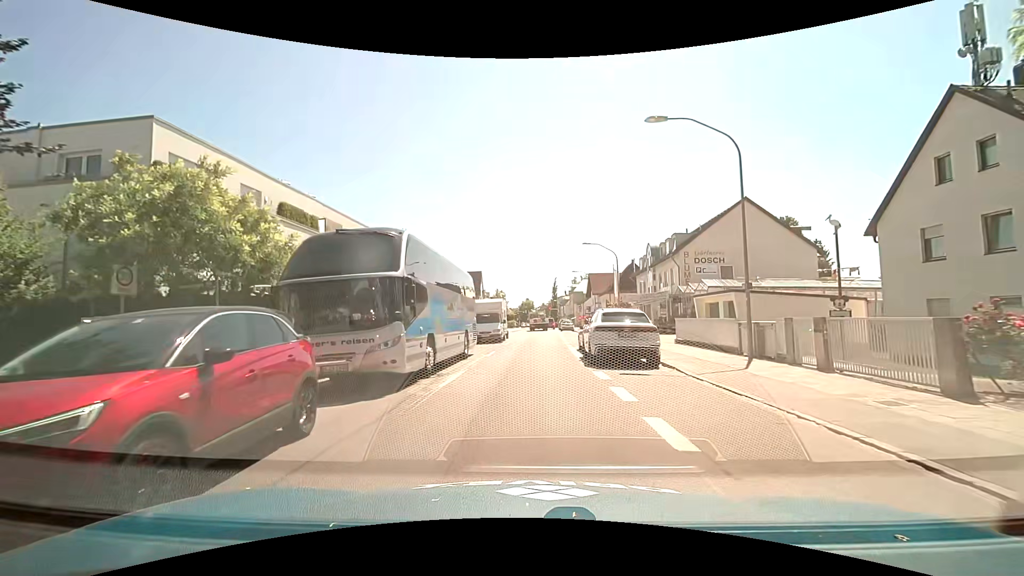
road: secondary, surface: asphalt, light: Day
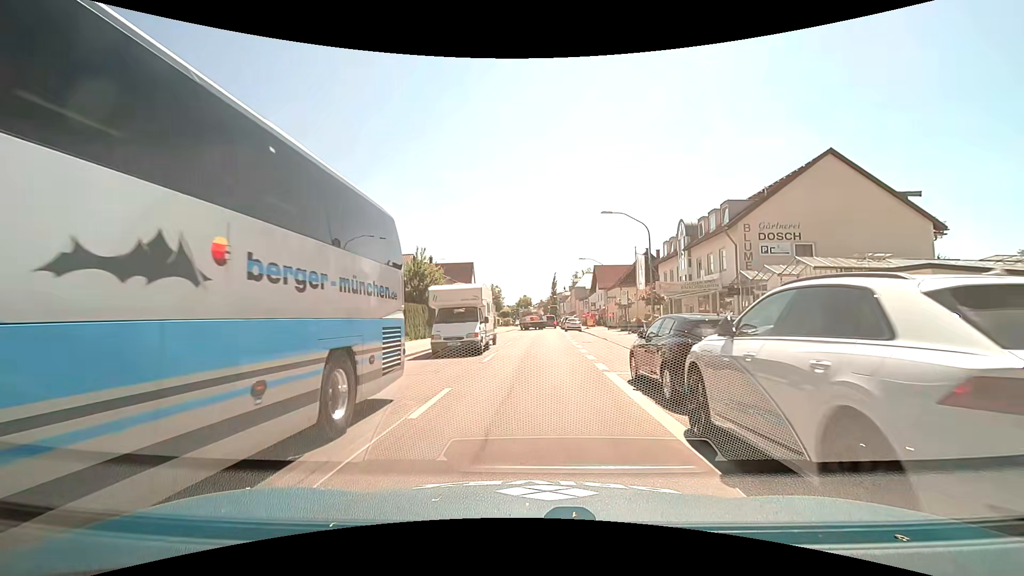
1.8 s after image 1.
(-0.1, +12.1) m; +1°
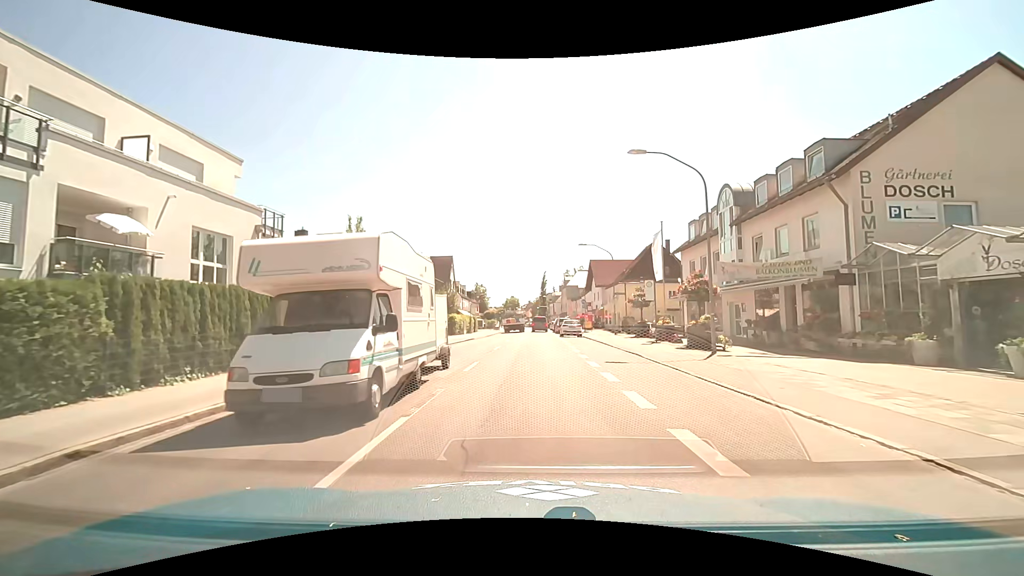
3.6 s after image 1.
(0.0, +12.0) m; 0°
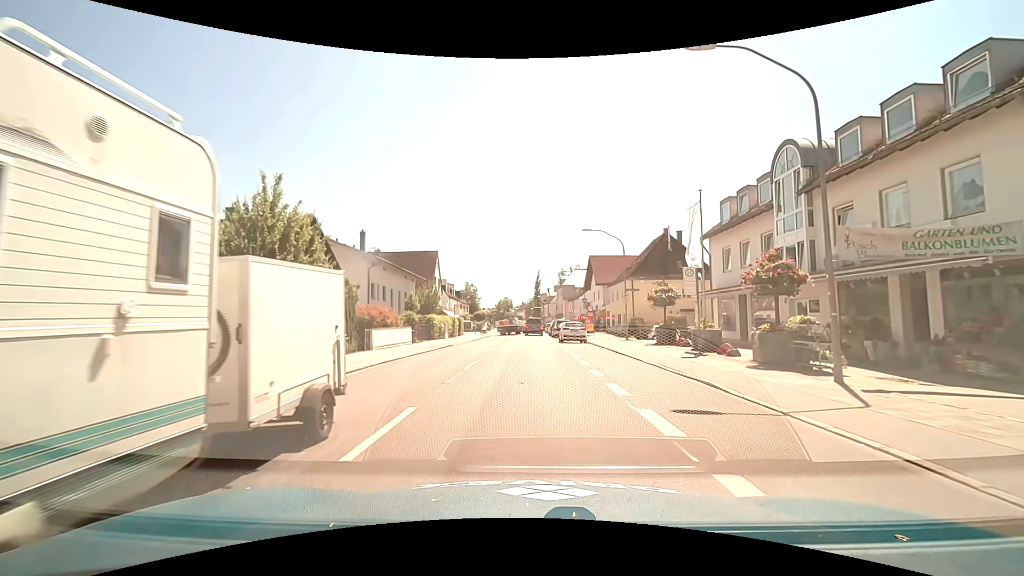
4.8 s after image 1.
(+0.1, +8.0) m; +1°
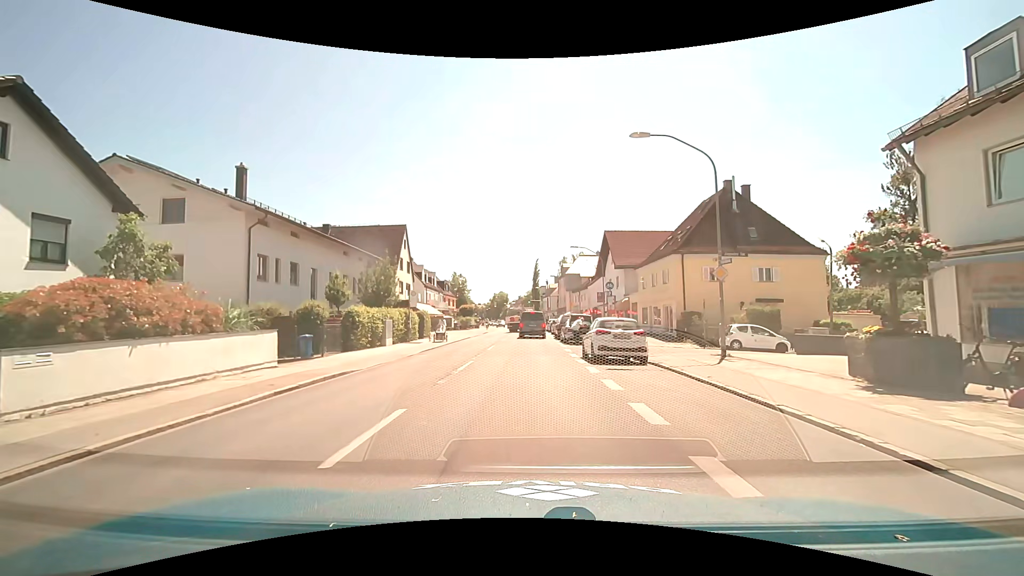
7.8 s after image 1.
(0.0, +17.9) m; 0°
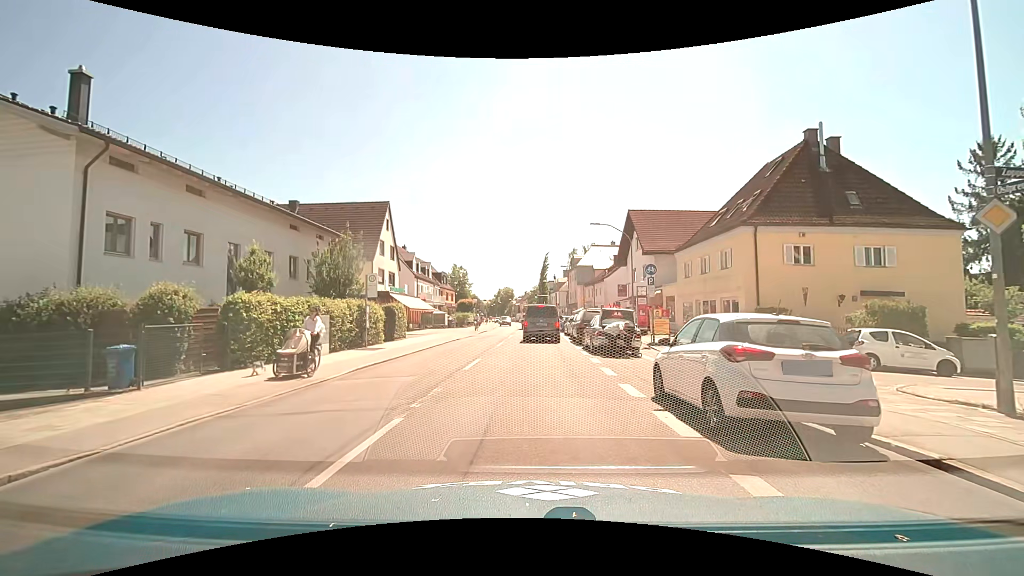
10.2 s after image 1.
(-0.1, +9.8) m; -1°
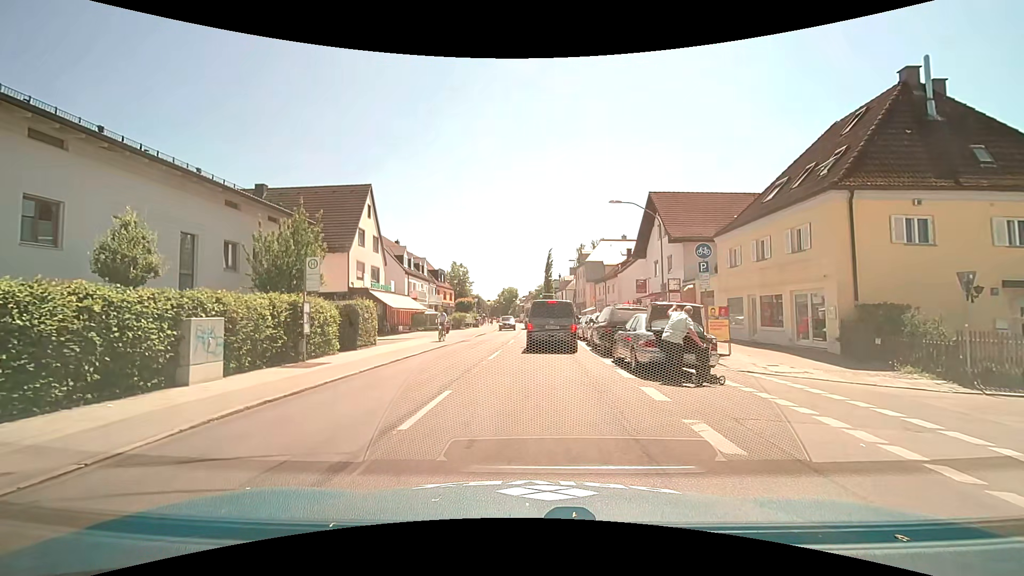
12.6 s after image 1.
(0.0, +6.7) m; 0°
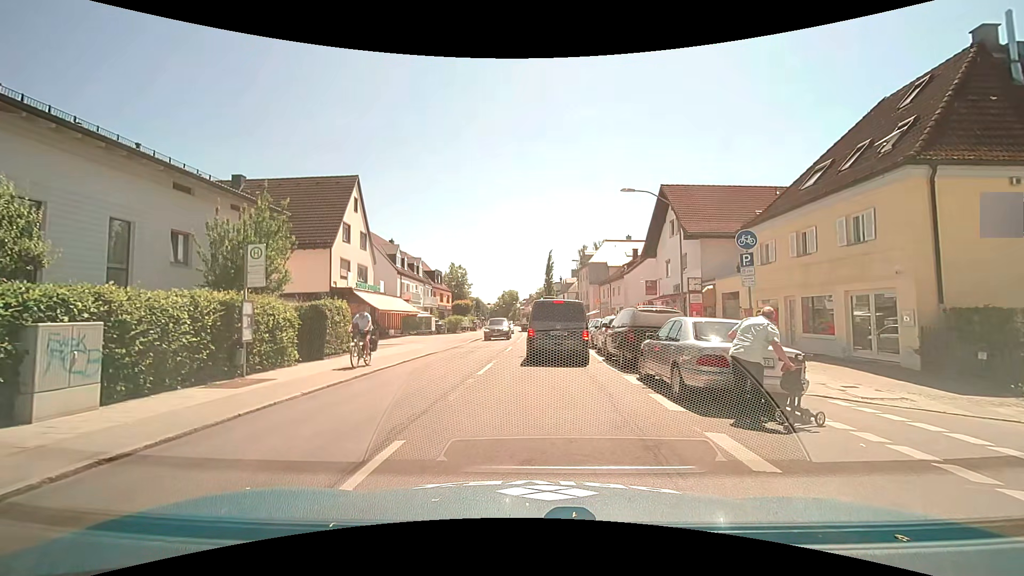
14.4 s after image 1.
(0.0, +3.4) m; -1°
(0, +10) (-1, +20) (-2, +30) (-1, +40) (0, +50) (+1, +60) (+1, +70) (+1, +80) (+1, +90) (0, +100) m
